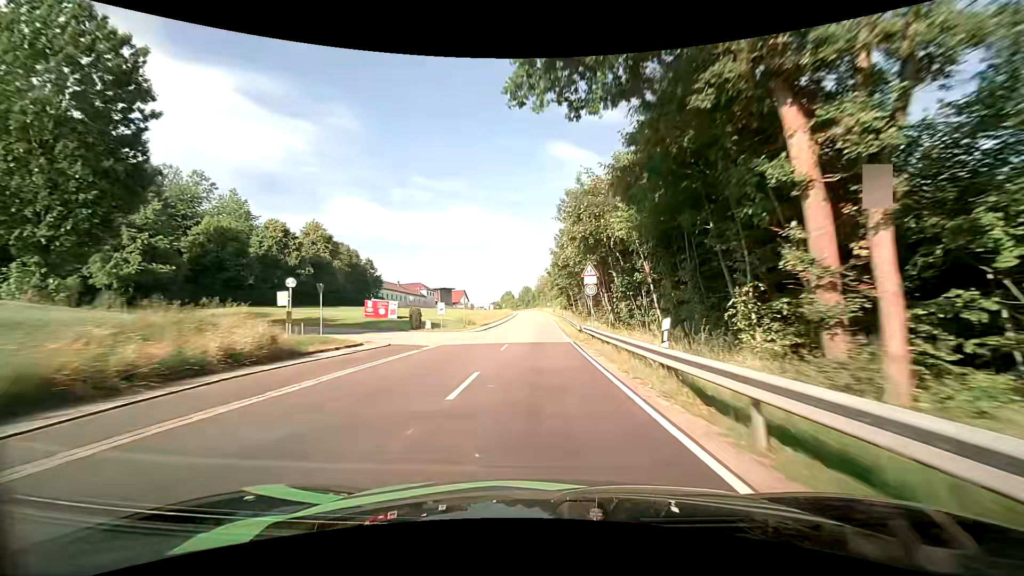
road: tertiary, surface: asphalt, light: Day
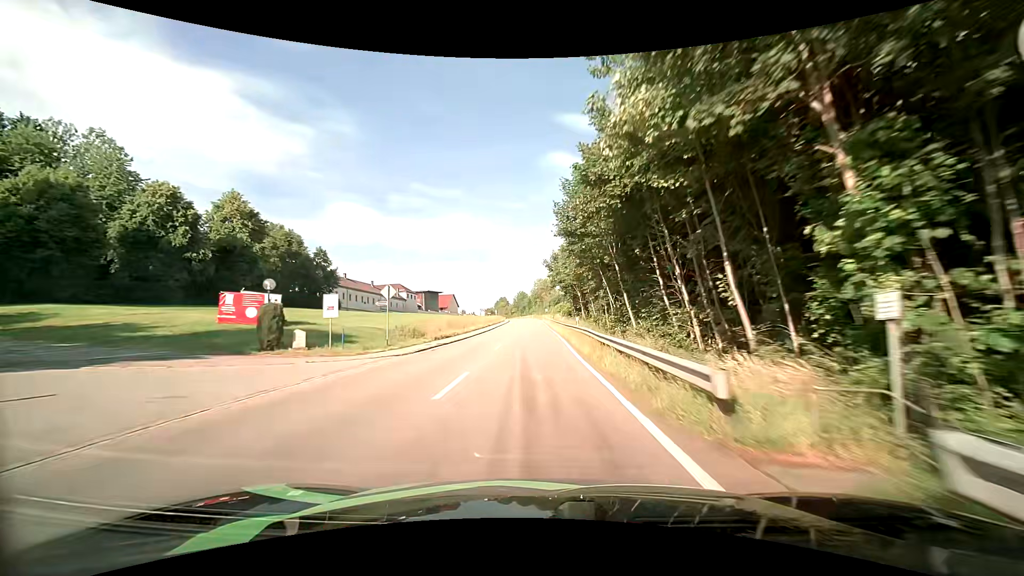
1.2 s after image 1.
(+0.2, +23.5) m; 0°
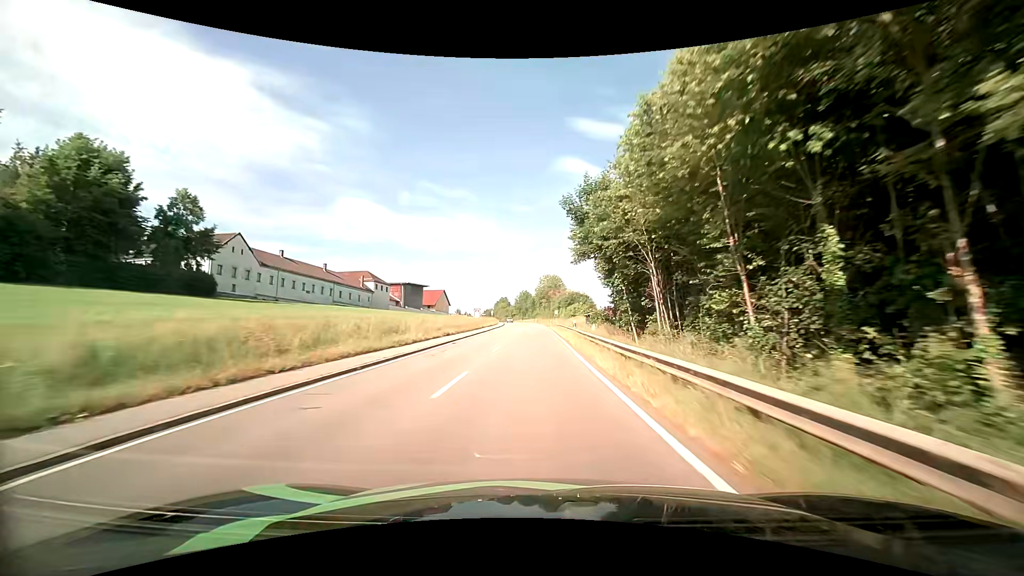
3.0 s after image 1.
(-0.2, +36.5) m; -1°
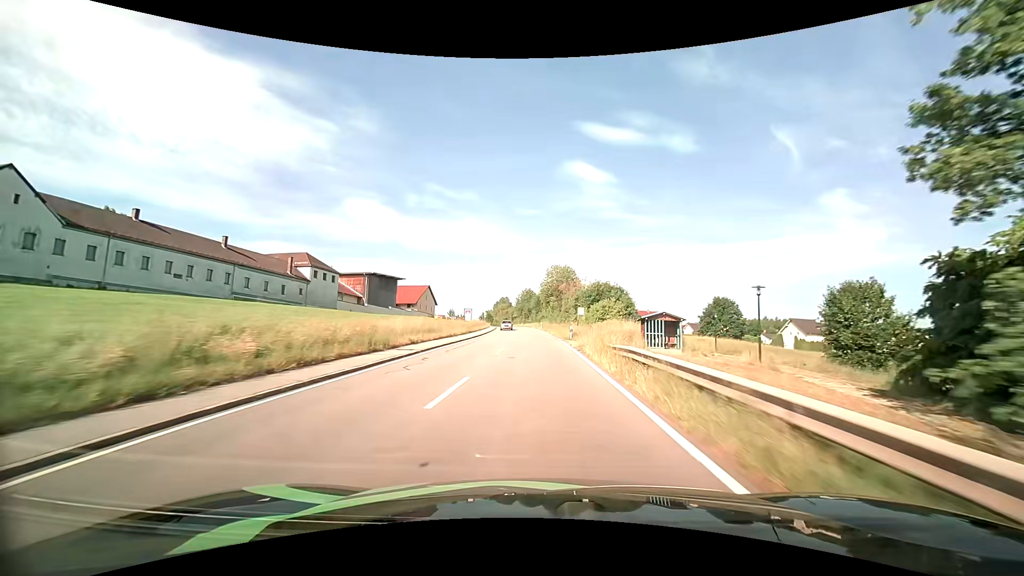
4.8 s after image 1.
(0.0, +37.3) m; 0°
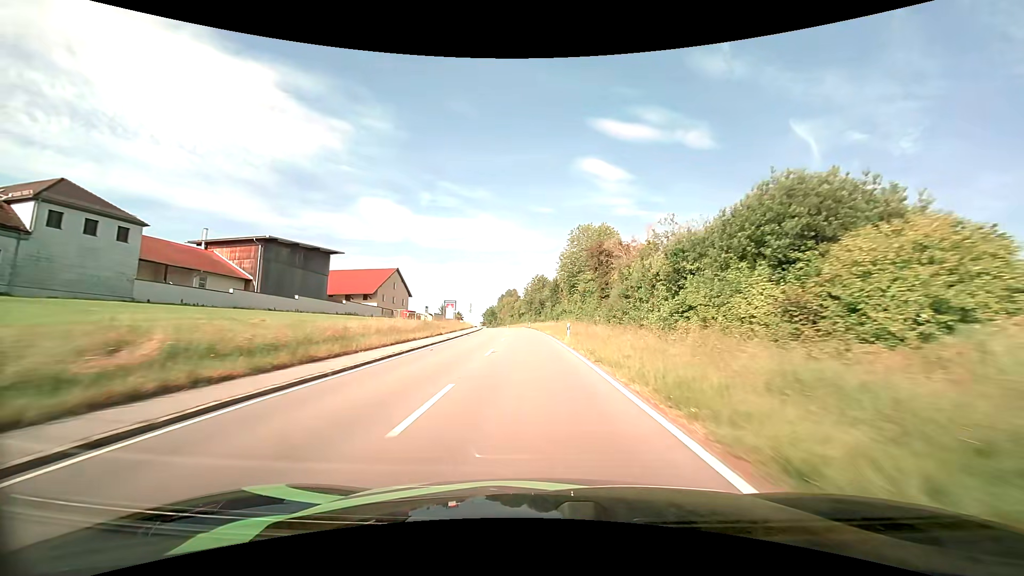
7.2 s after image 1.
(-0.3, +50.3) m; -1°
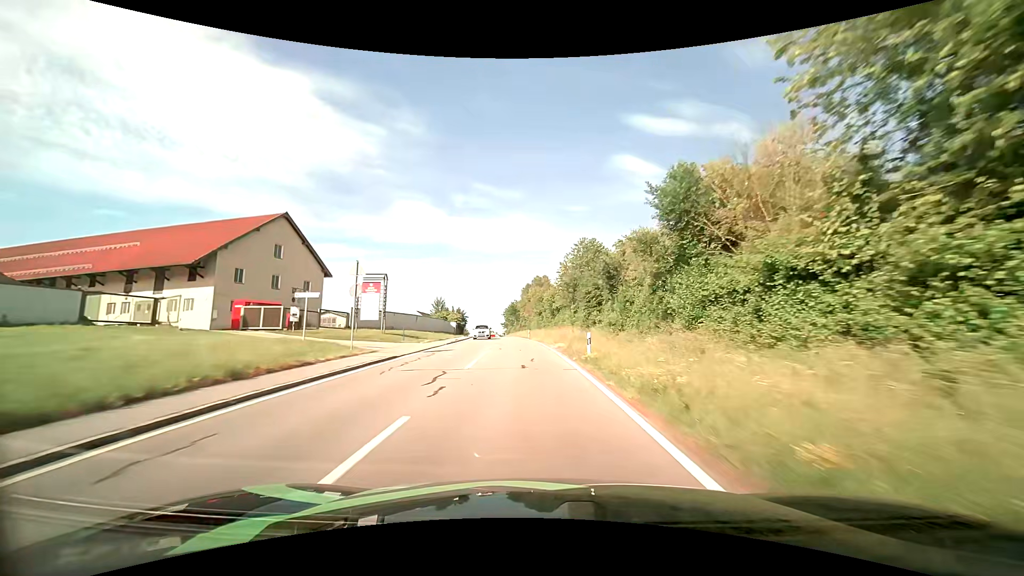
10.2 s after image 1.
(-2.0, +62.9) m; -4°
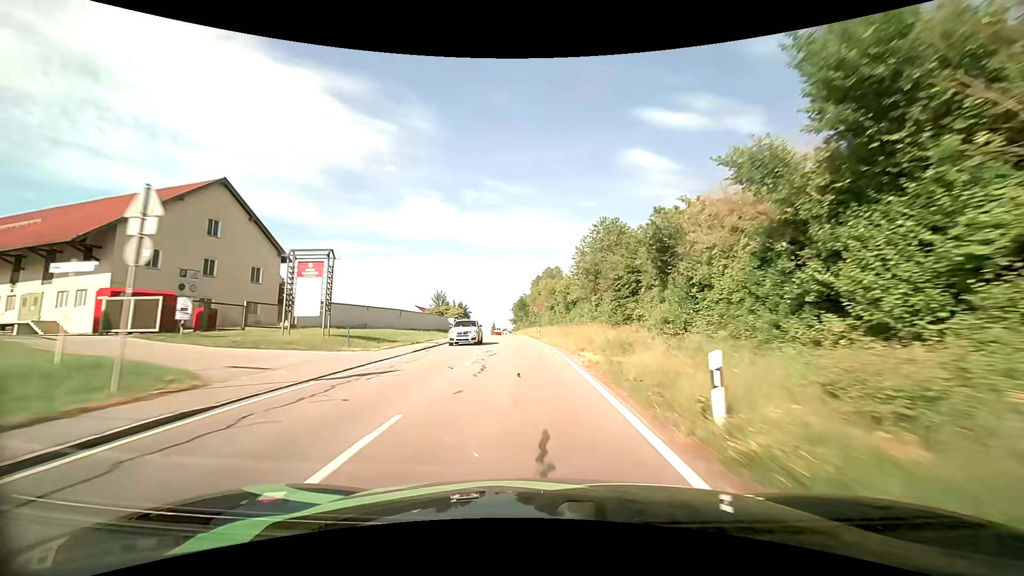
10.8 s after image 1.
(-0.1, +12.5) m; -1°
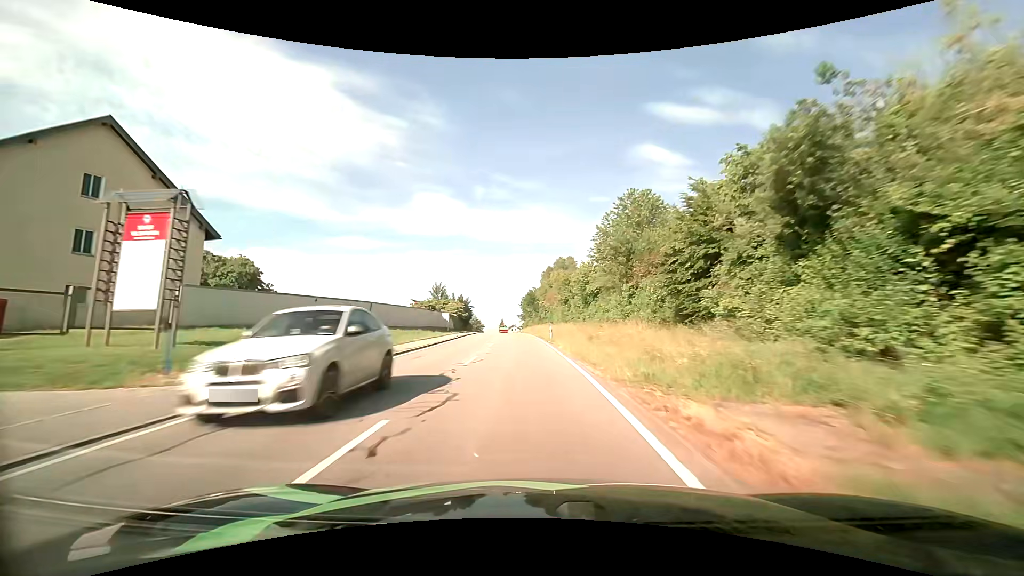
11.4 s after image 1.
(-0.2, +12.5) m; -1°
(0, +10) (0, +20) (-1, +30) (-1, +40) (-2, +50) (-3, +60) (-3, +70) (-4, +80) (-5, +90) (-6, +100) m
